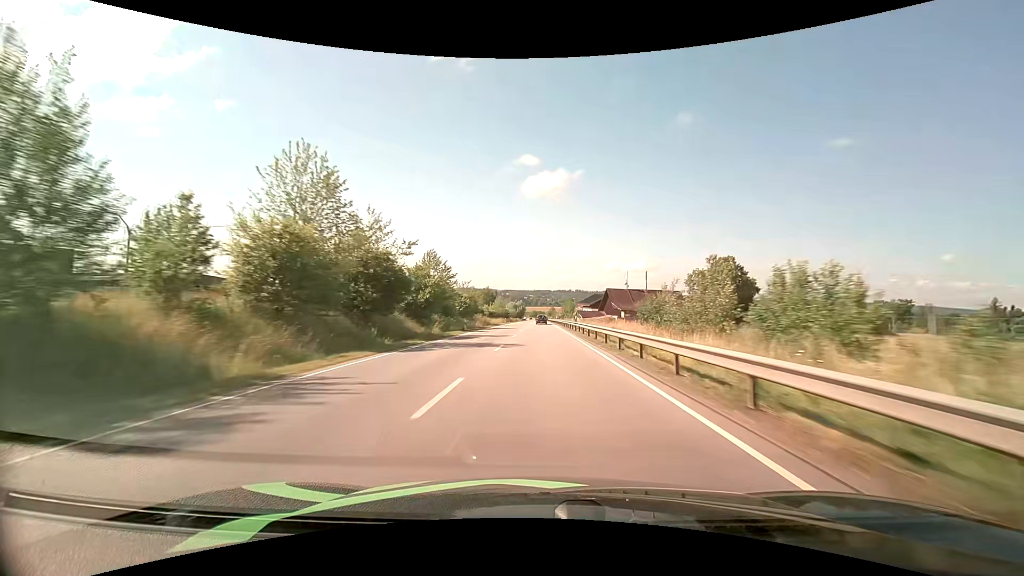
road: primary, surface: asphalt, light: Day
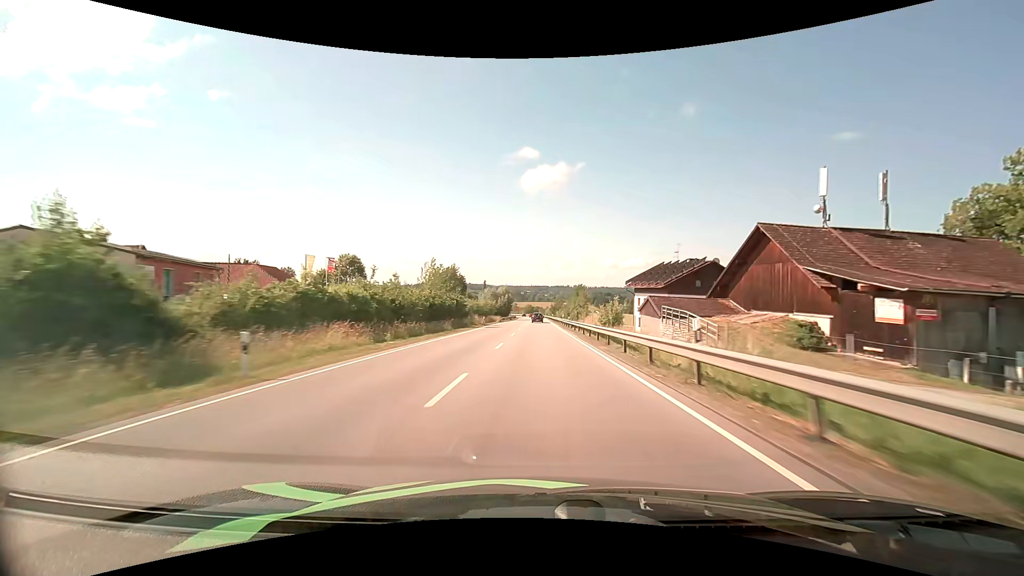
(+0.3, +81.7) m; 0°
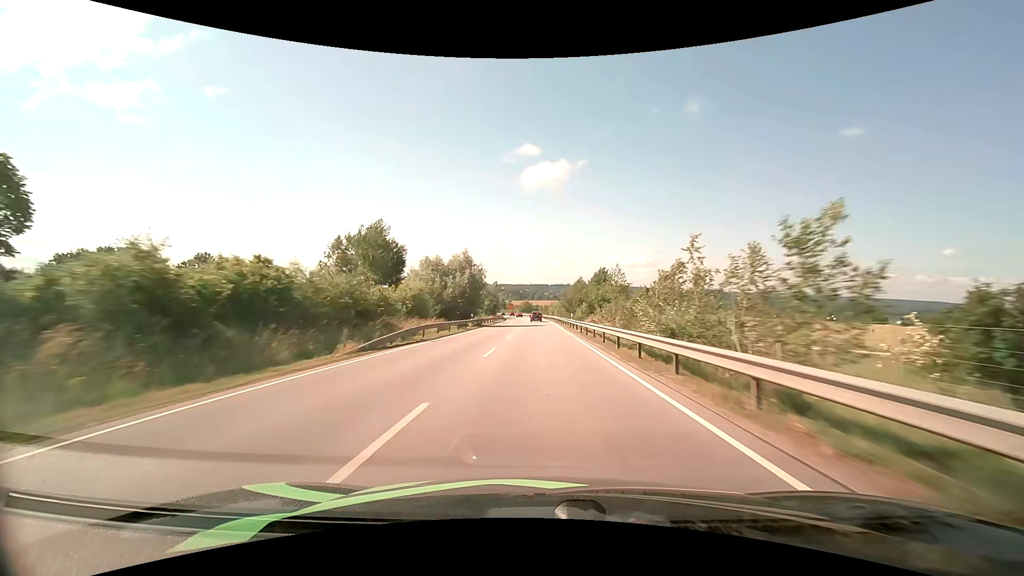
(0.0, +62.6) m; 0°
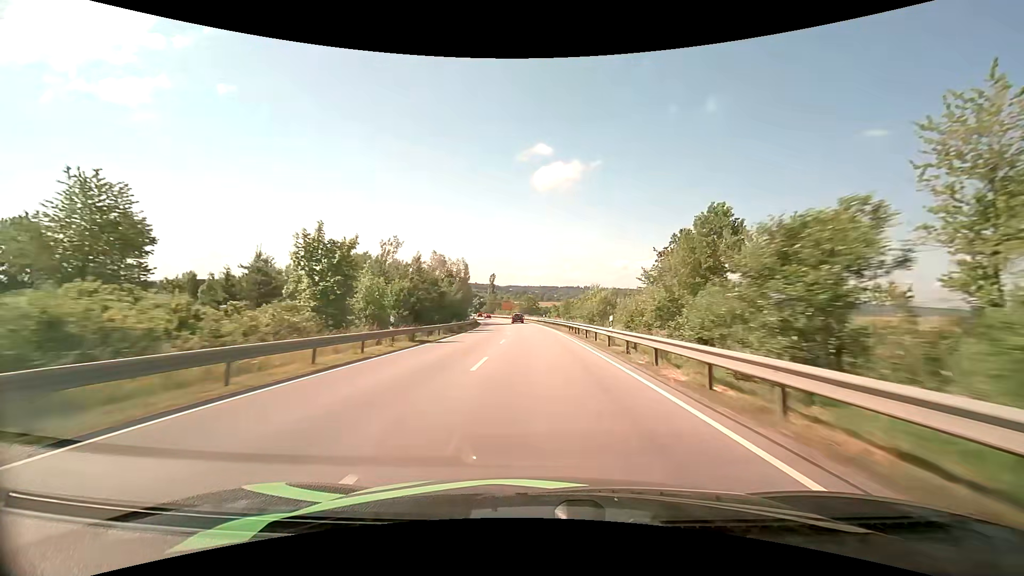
(-0.3, +73.8) m; -1°
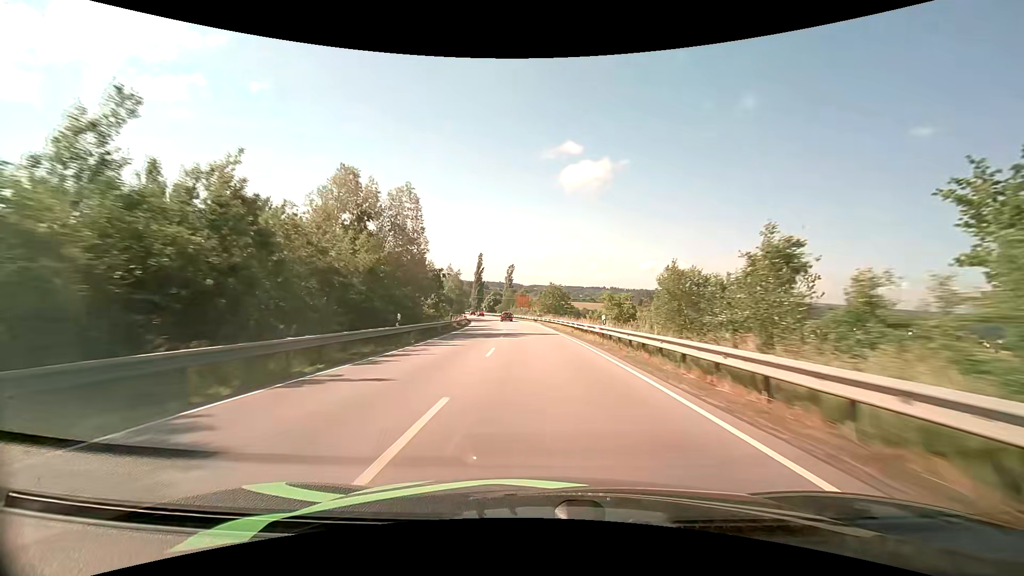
(-0.9, +43.5) m; -3°
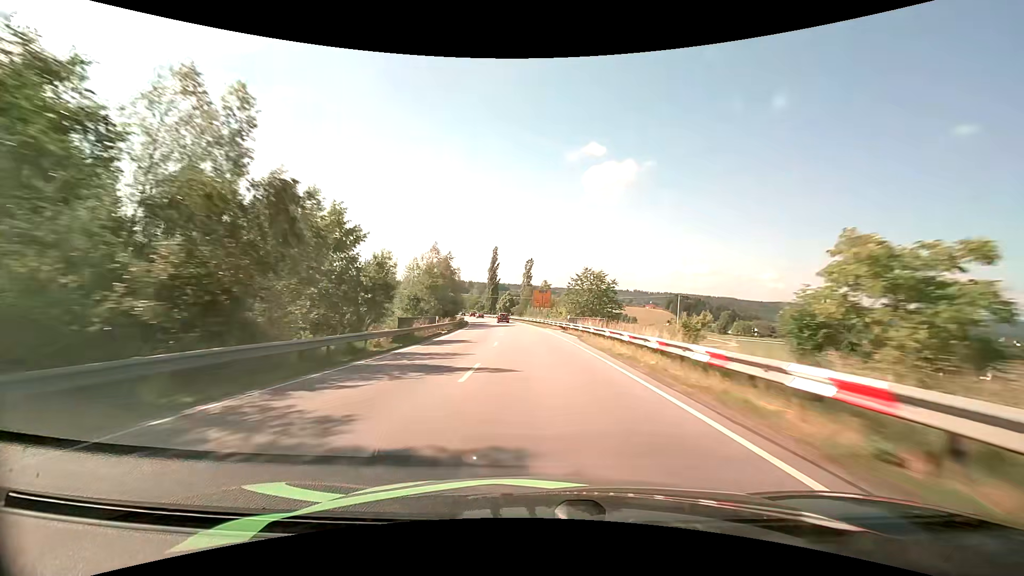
(-0.6, +29.3) m; -2°
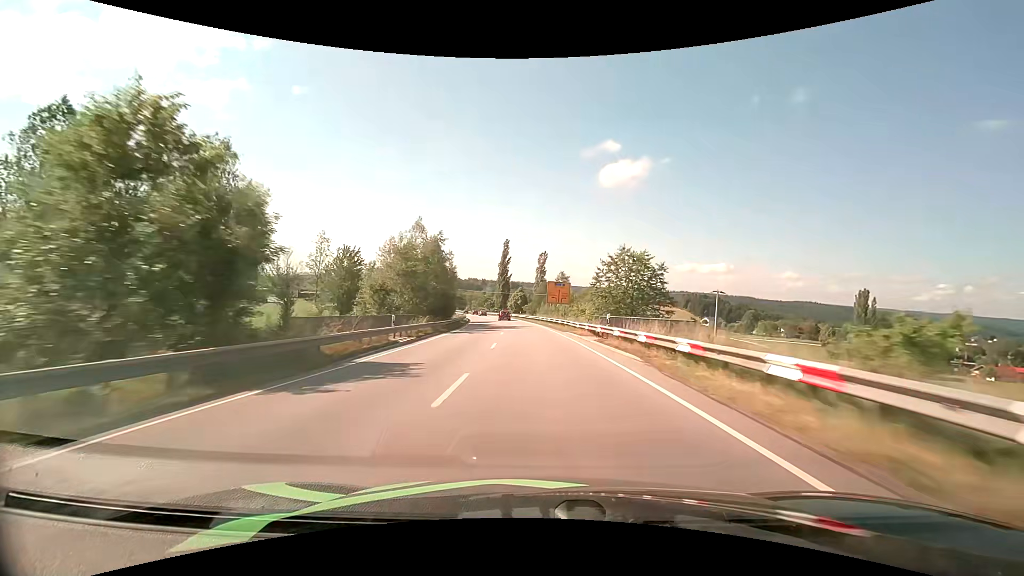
(-0.2, +14.7) m; -2°
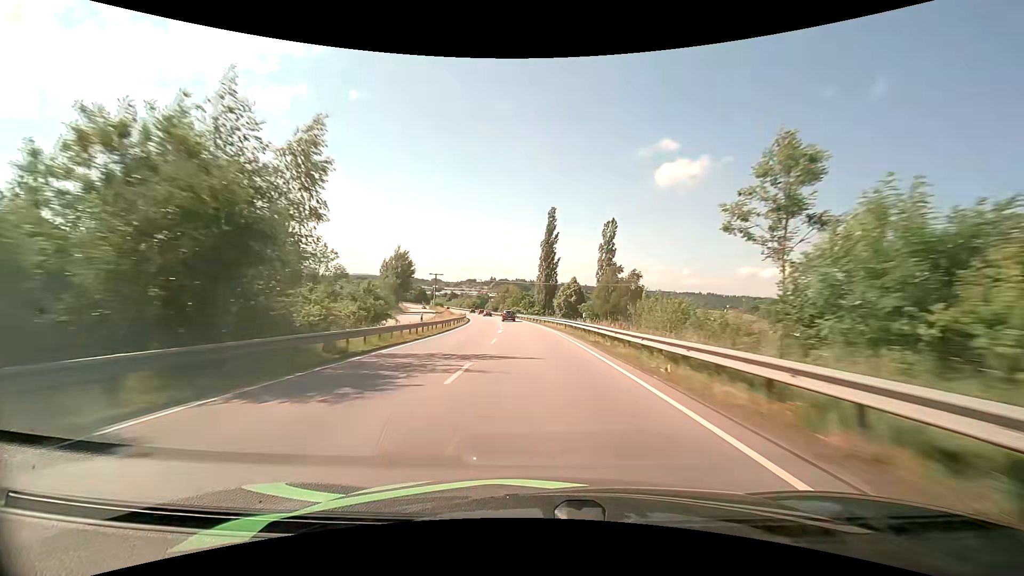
(-2.8, +58.3) m; -6°
(0, +10) (0, +20) (-1, +30) (-1, +40) (-2, +50) (-3, +60) (-4, +70) (-5, +80) (-6, +90) (-8, +100) m
